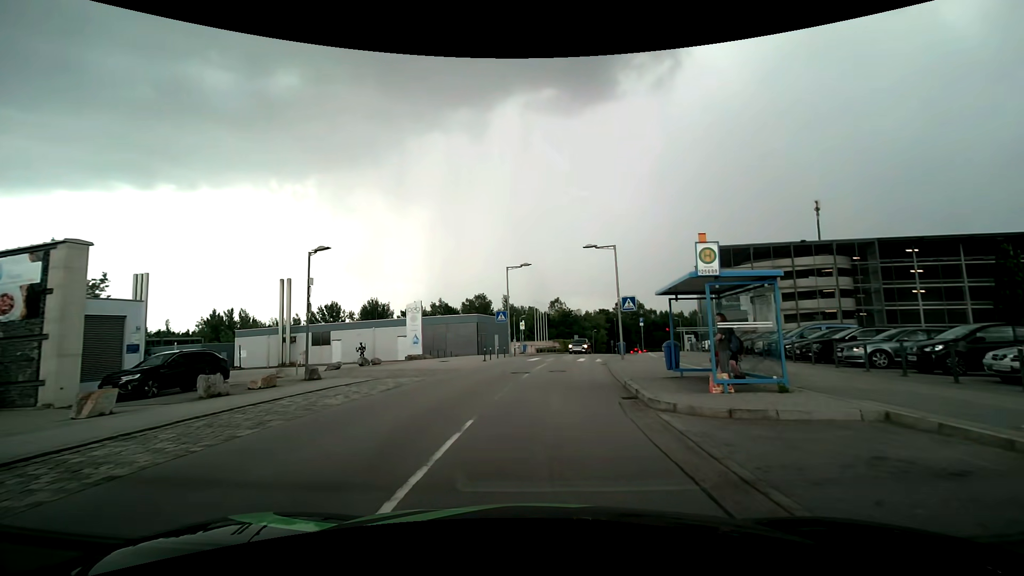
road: residential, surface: asphalt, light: Day
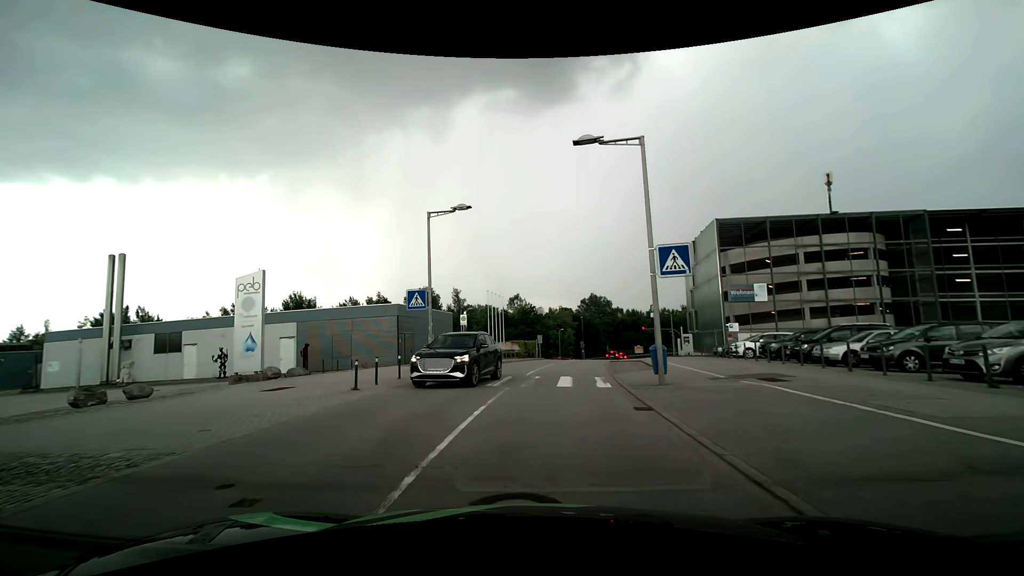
(+0.7, +17.2) m; +4°
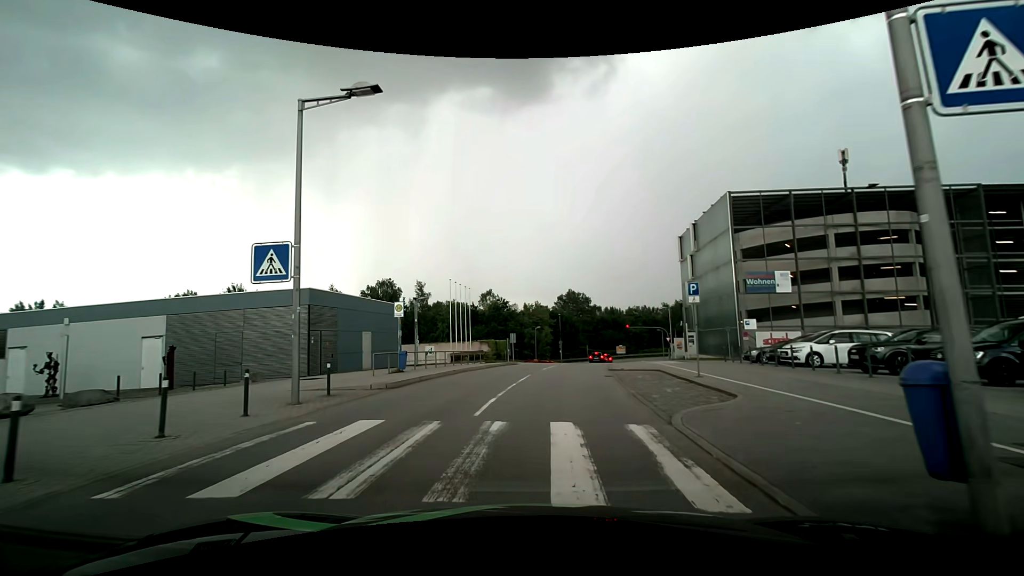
(+0.3, +10.3) m; +4°
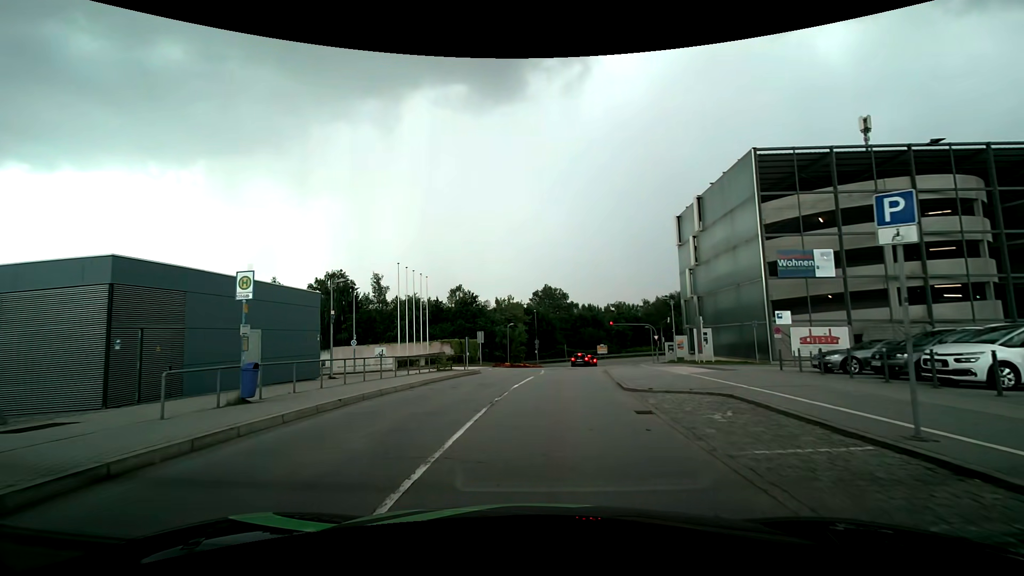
(+0.2, +10.1) m; +3°
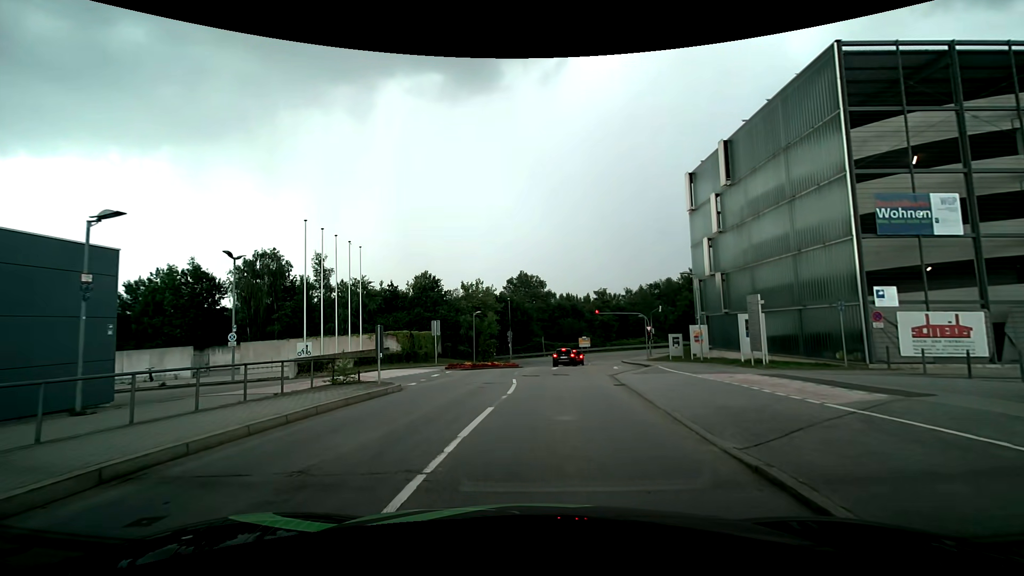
(+0.2, +11.7) m; +2°
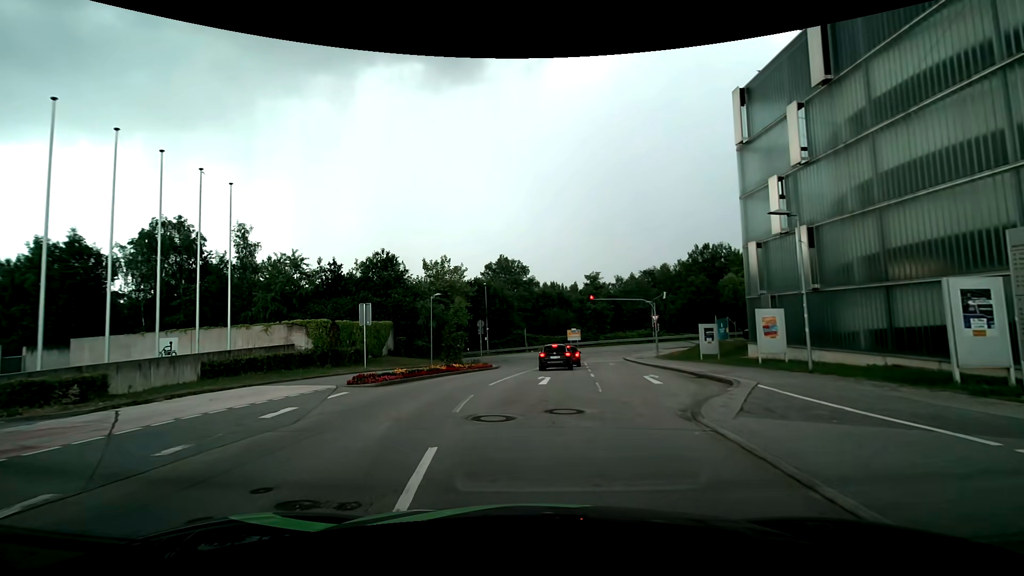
(+0.3, +12.8) m; +3°
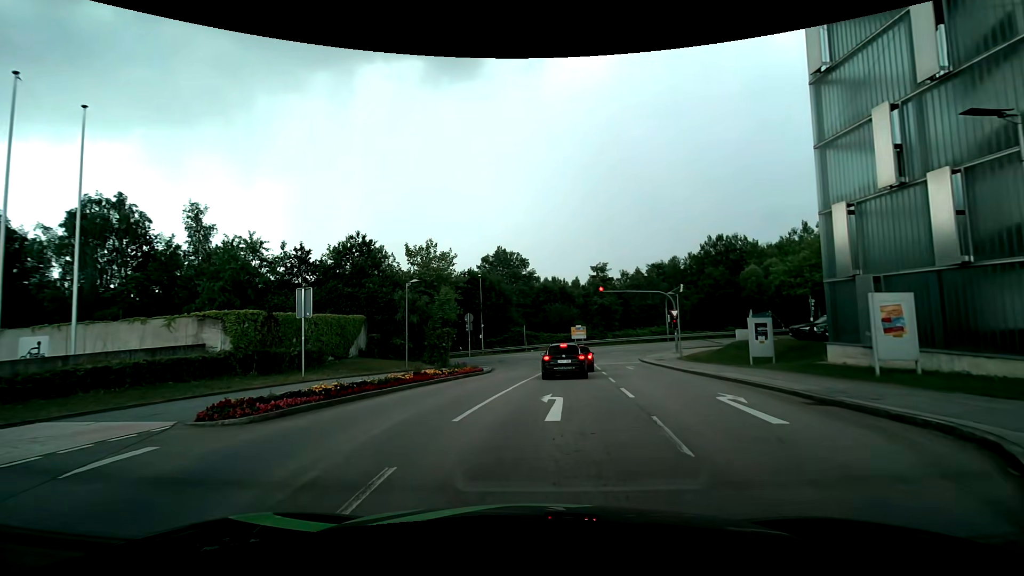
(-0.1, +7.2) m; -1°
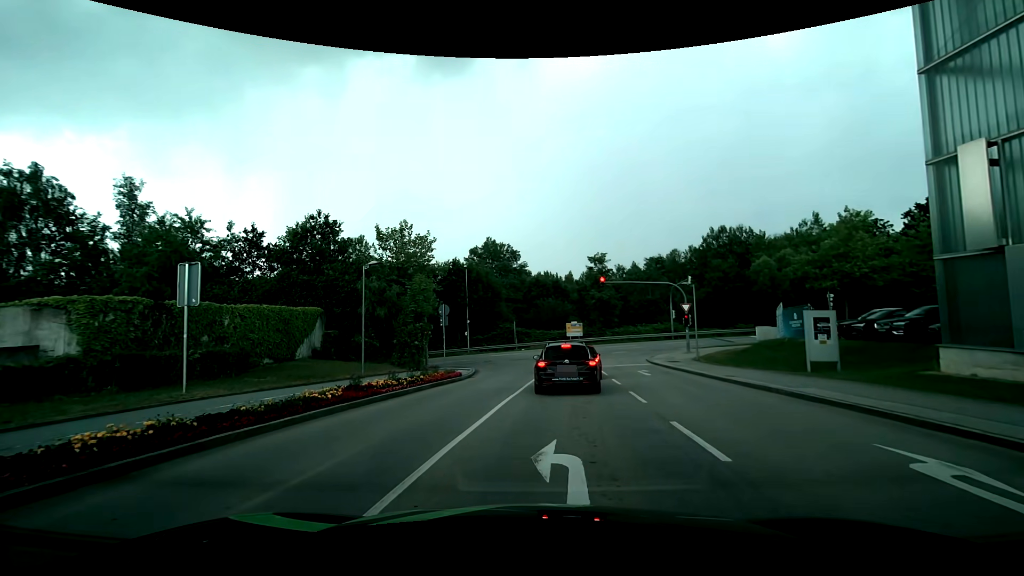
(+0.1, +5.9) m; -1°
